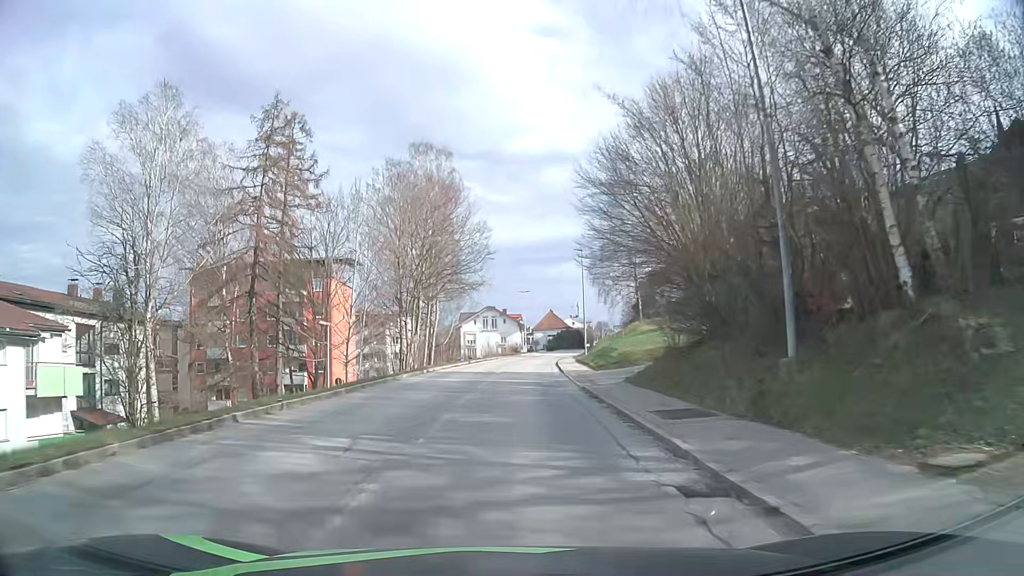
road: tertiary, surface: asphalt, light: Day
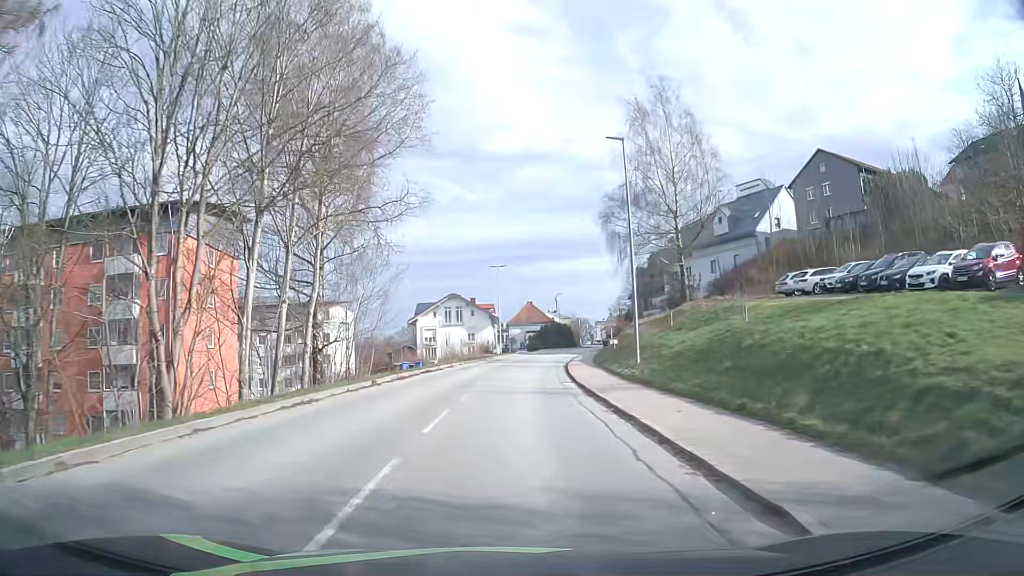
(+0.5, +29.7) m; +2°
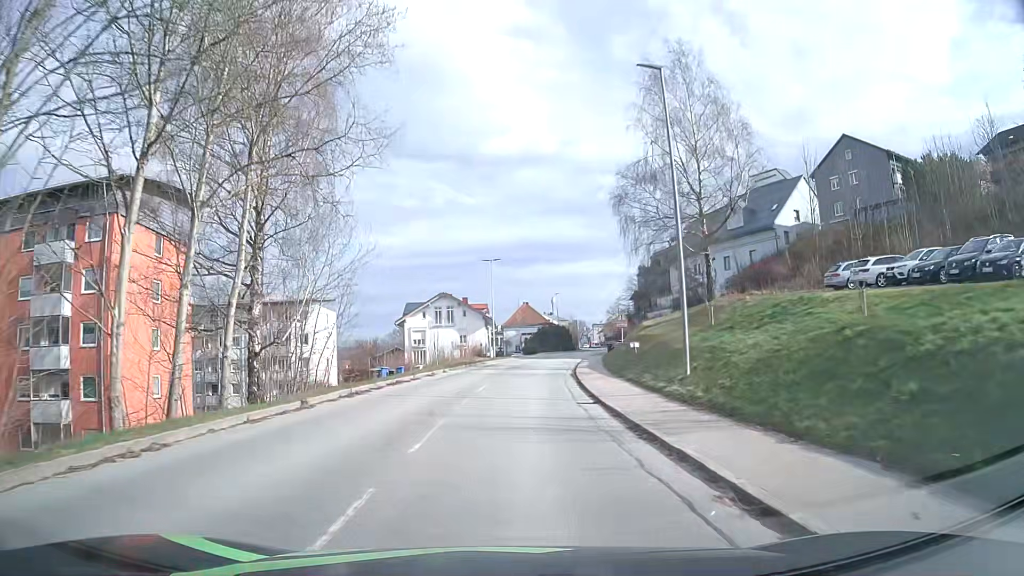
(+0.1, +7.4) m; 0°
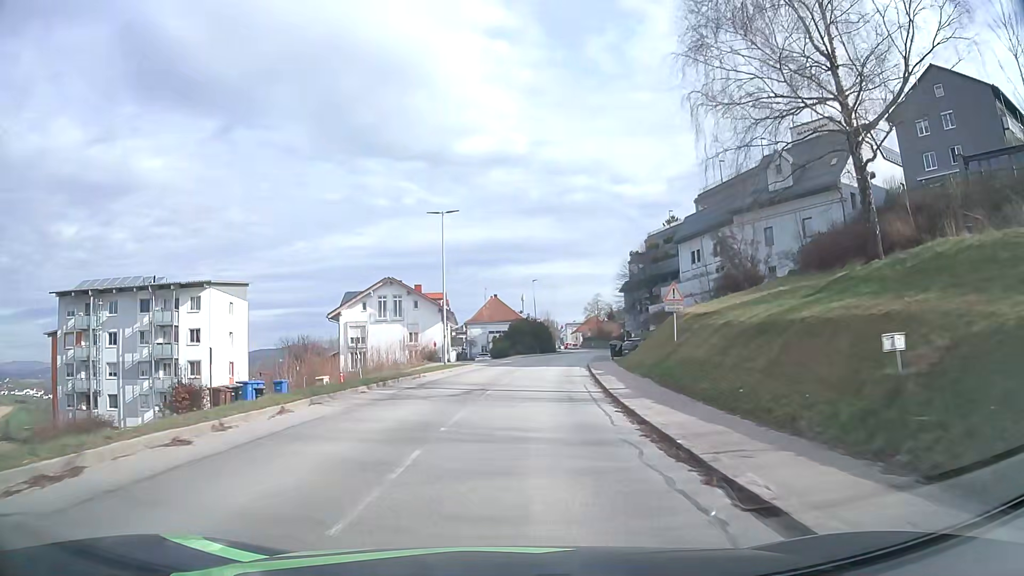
(+0.5, +21.9) m; +3°
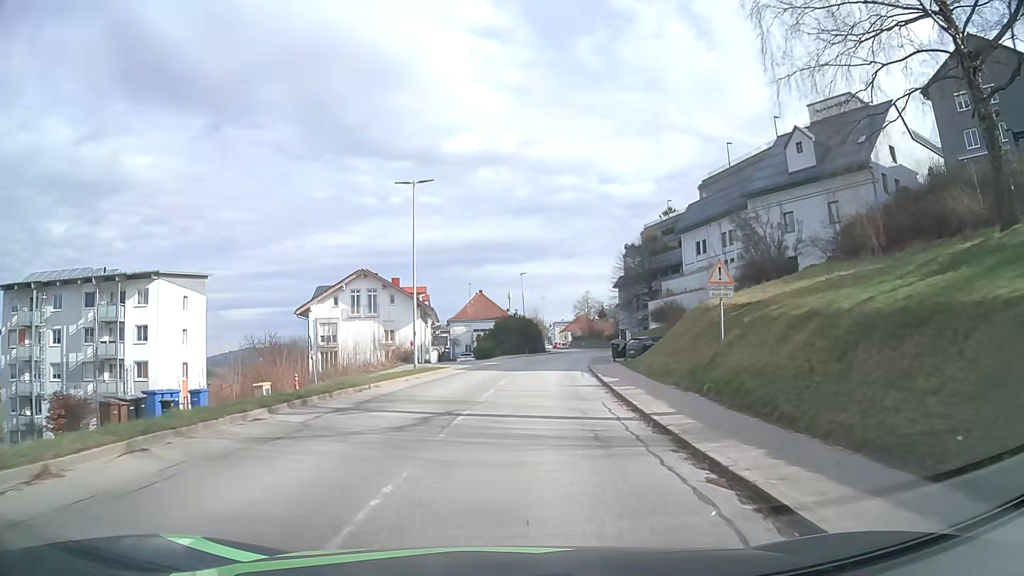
(0.0, +7.2) m; +1°
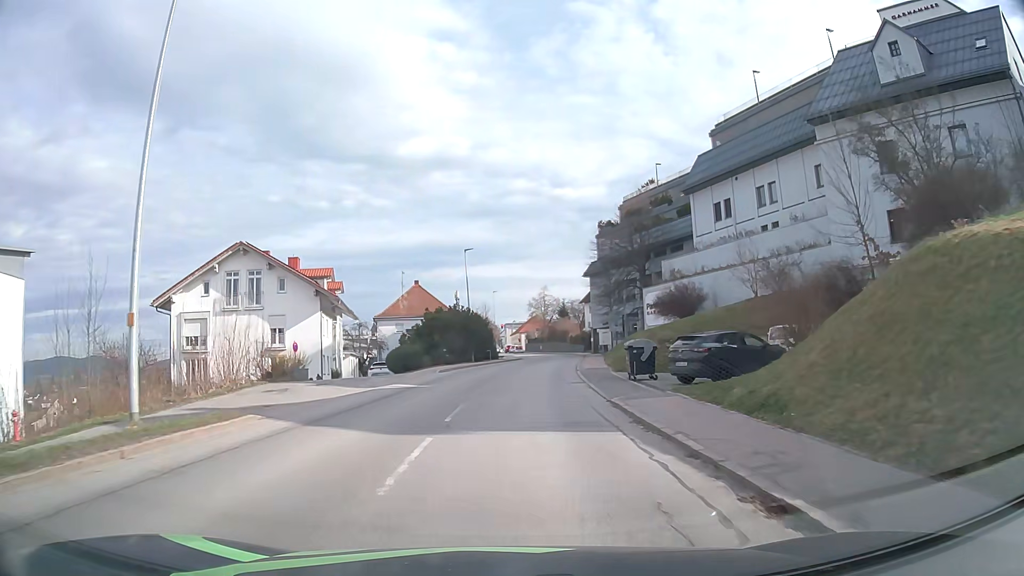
(+0.8, +21.3) m; +4°
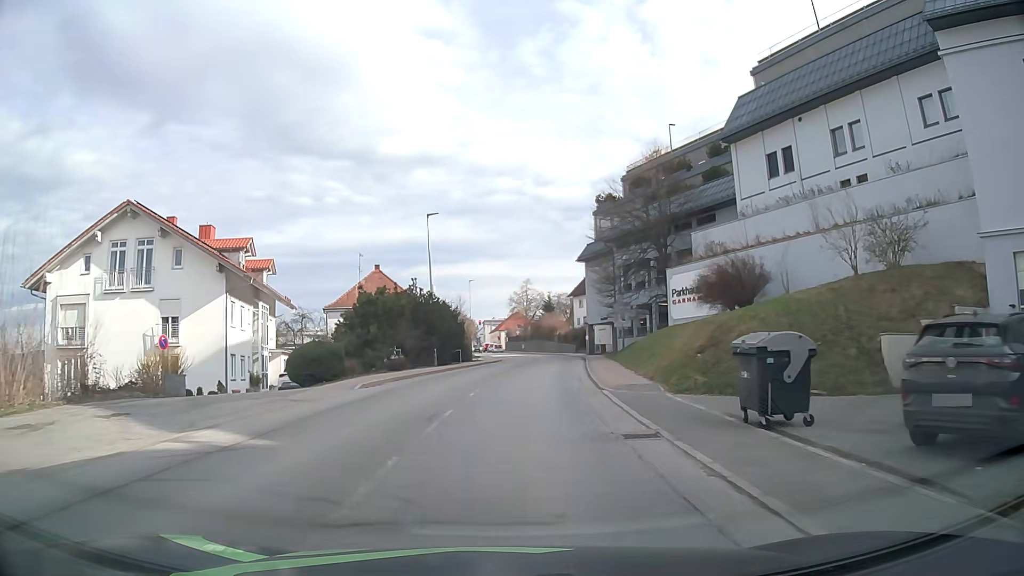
(+0.2, +13.9) m; +2°
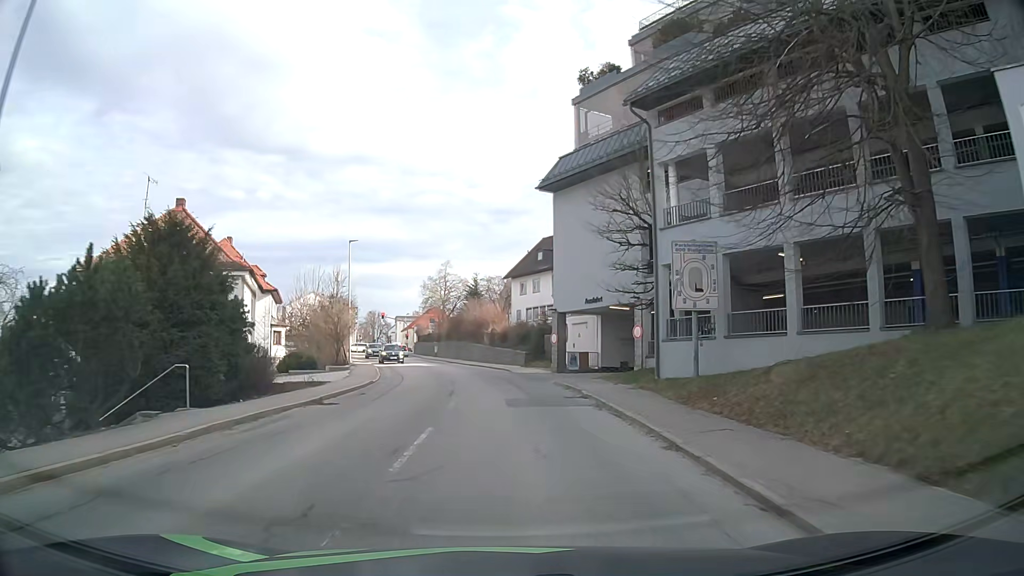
(+1.4, +32.4) m; +6°
(0, +10) (0, +20) (-1, +30) (-2, +40) (-4, +50) (-7, +59) (-9, +69) (-12, +79) (-14, +88) (-16, +98) m
